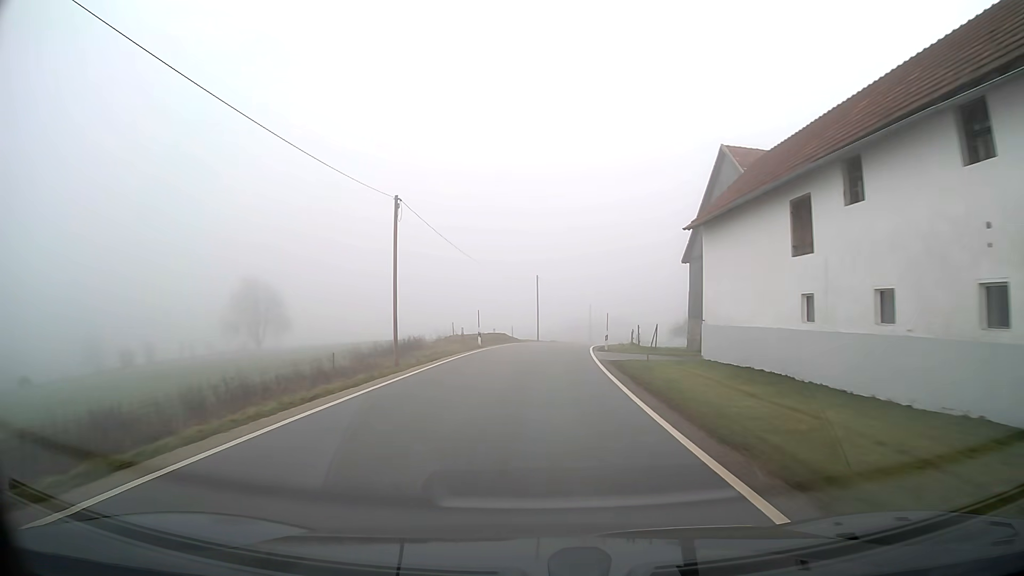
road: tertiary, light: Day
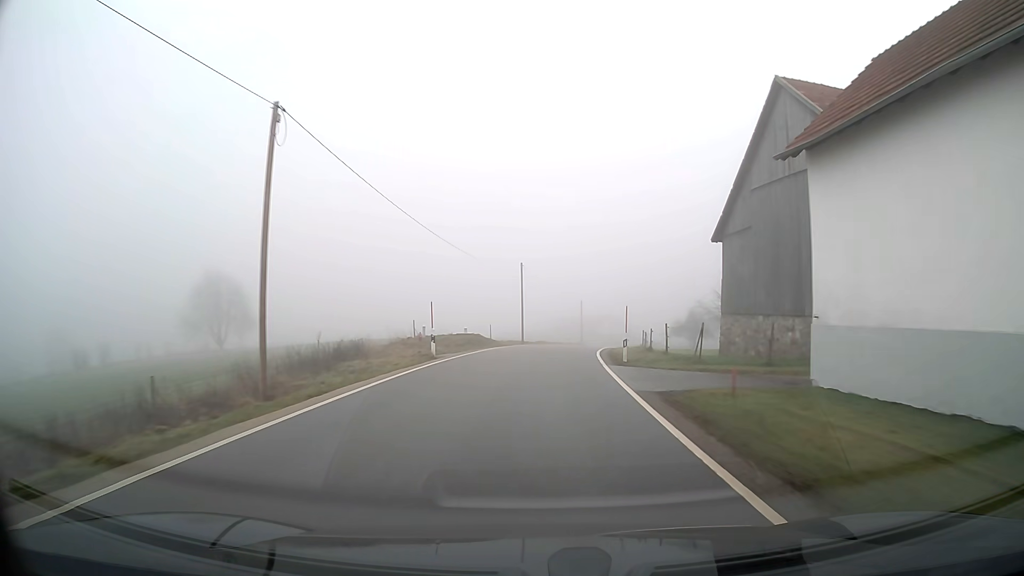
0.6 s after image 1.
(+0.1, +11.3) m; +1°
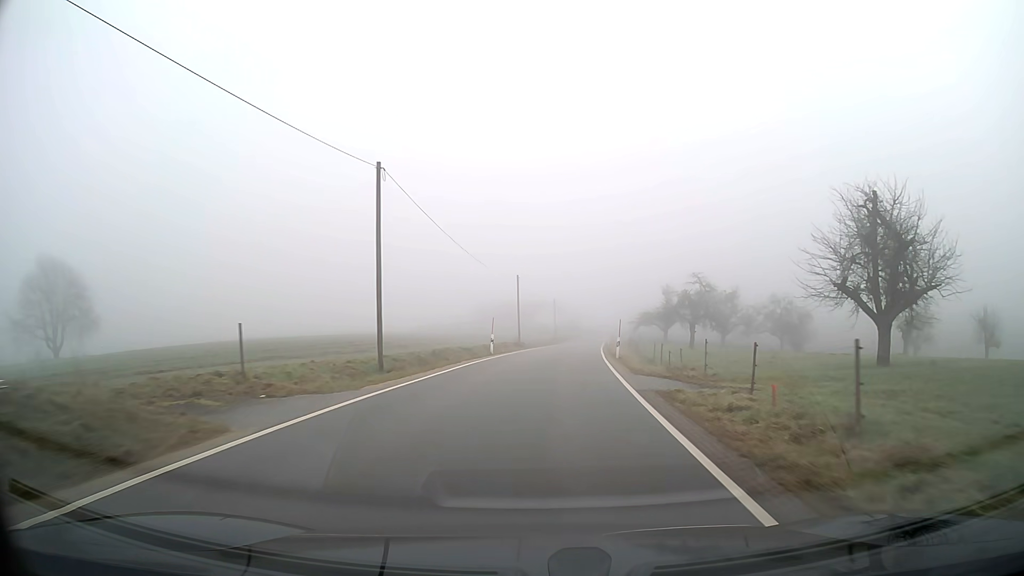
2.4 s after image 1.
(+1.7, +32.7) m; +6°
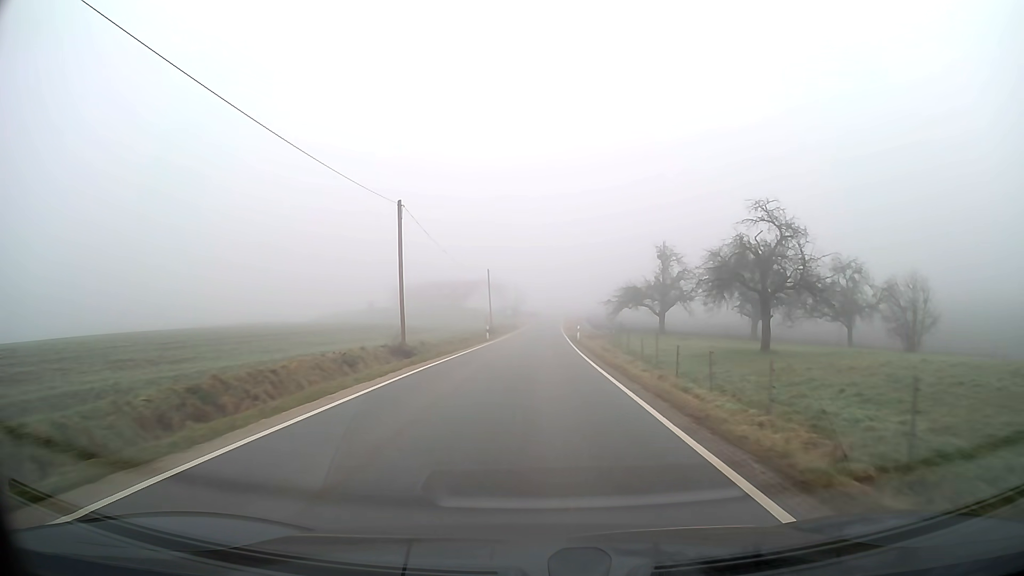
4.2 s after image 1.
(+1.3, +32.4) m; +4°
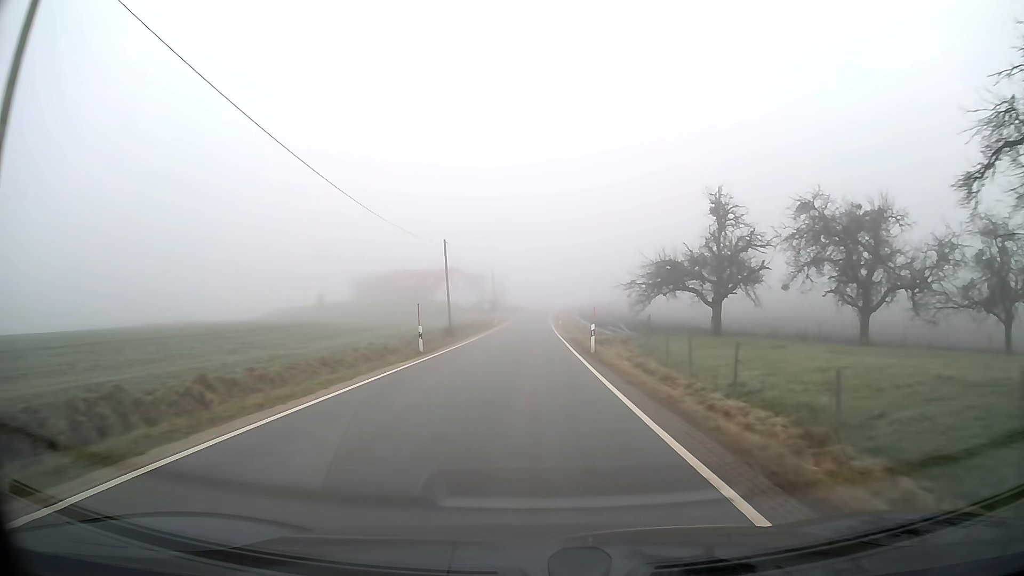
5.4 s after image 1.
(+0.2, +22.1) m; +1°
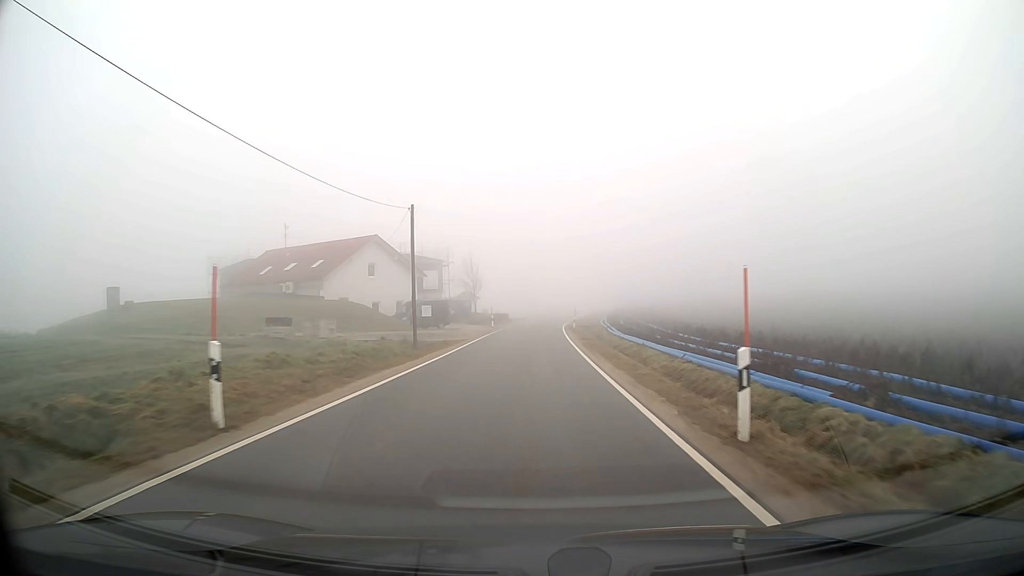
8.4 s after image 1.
(+0.3, +55.2) m; +1°
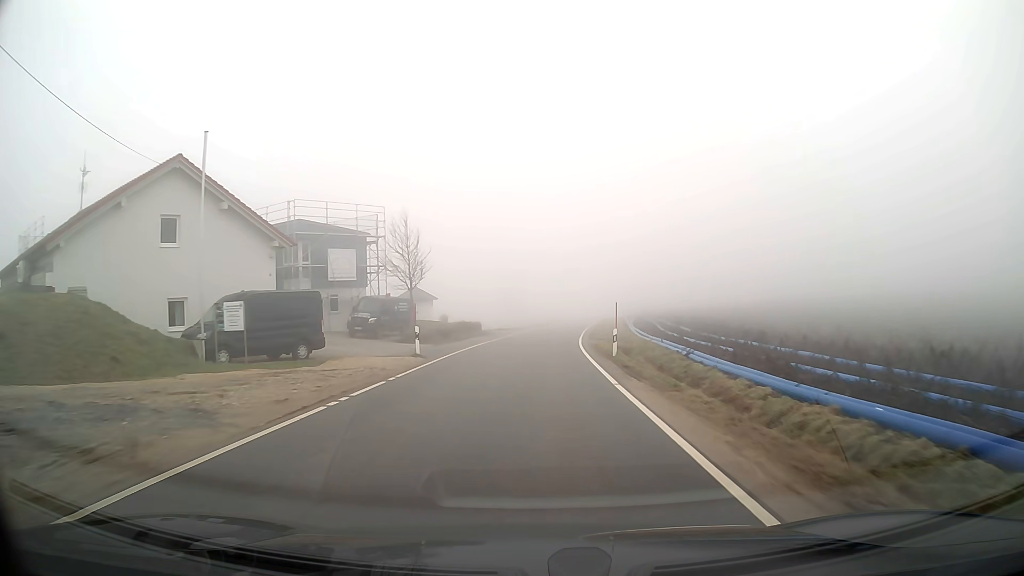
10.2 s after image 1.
(+0.2, +31.9) m; +1°
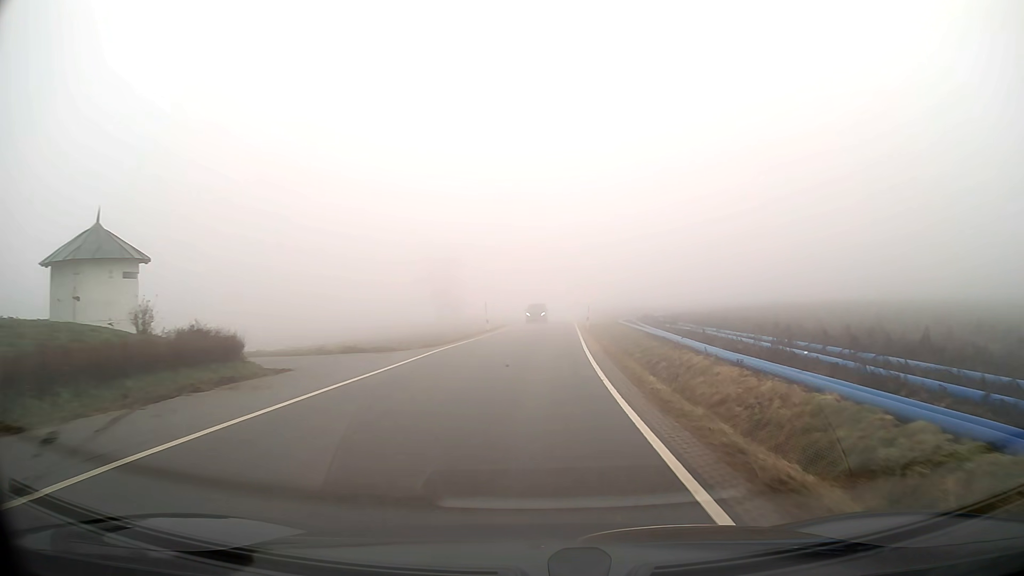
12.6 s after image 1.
(+1.5, +39.1) m; +5°
